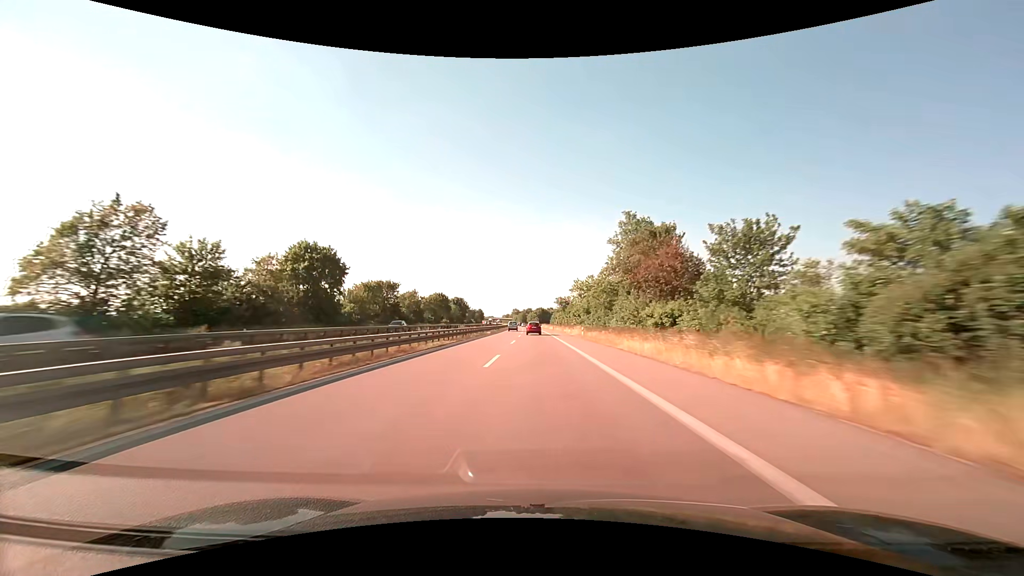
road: trunk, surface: asphalt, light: Day
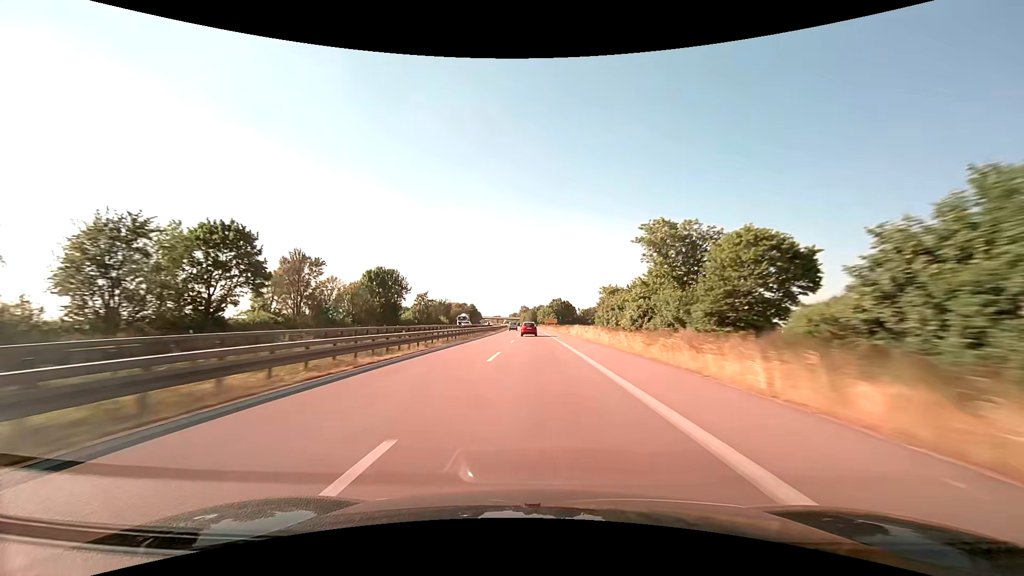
(-1.4, +104.9) m; -1°
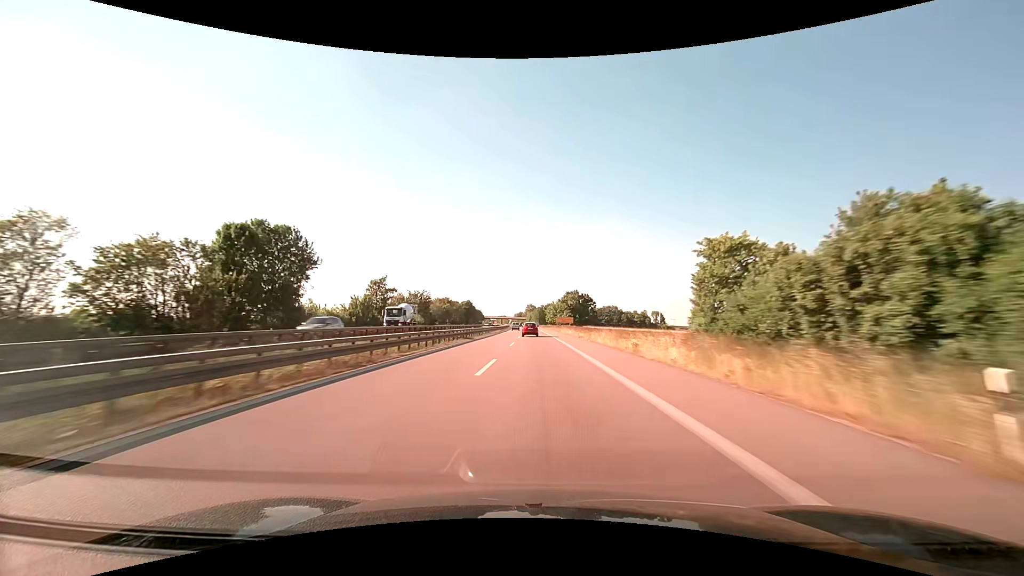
(-0.3, +40.7) m; -1°
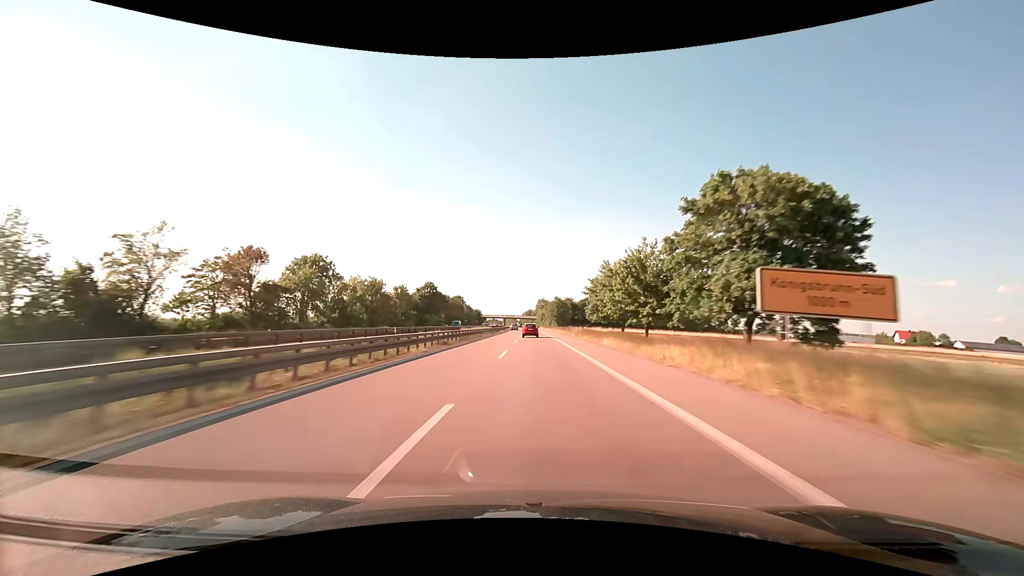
(-1.2, +100.4) m; -1°
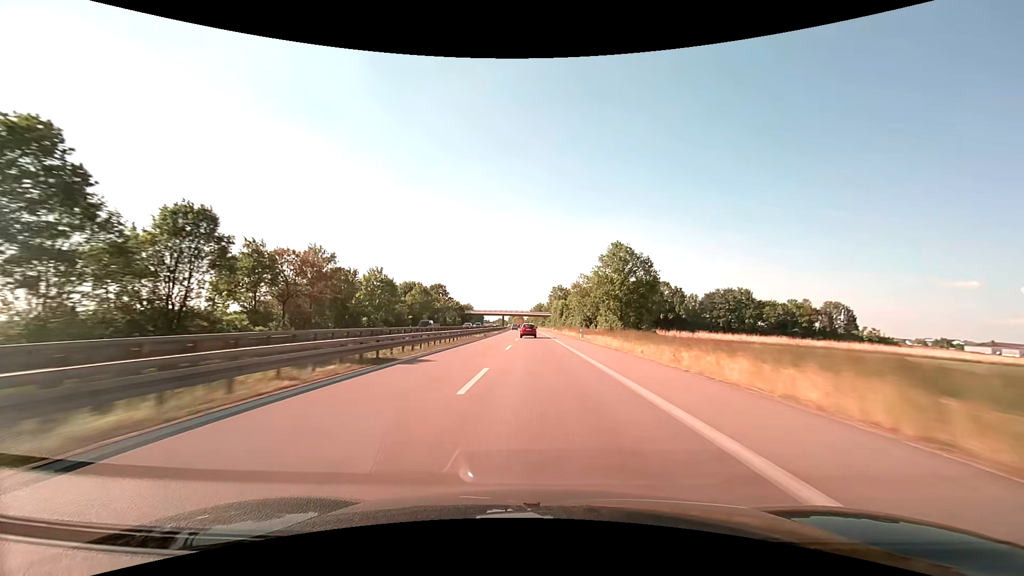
(-1.3, +100.8) m; -1°
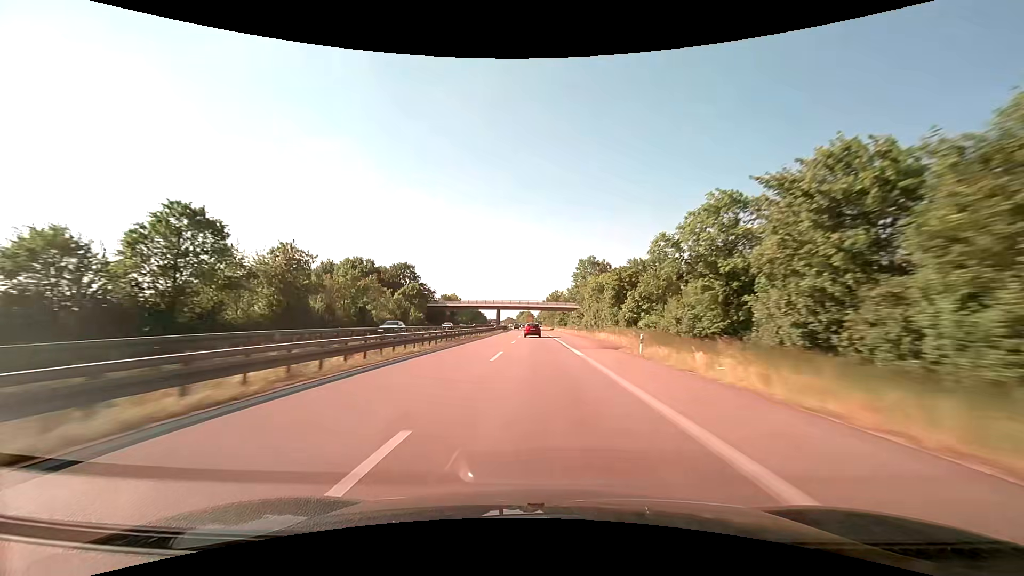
(-0.9, +81.3) m; -1°
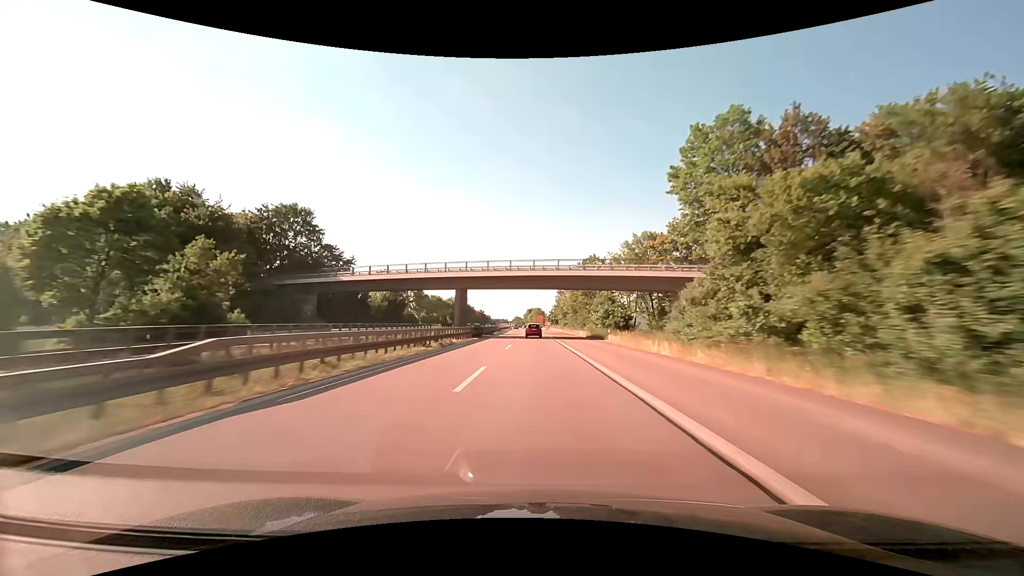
(-0.7, +80.2) m; -1°
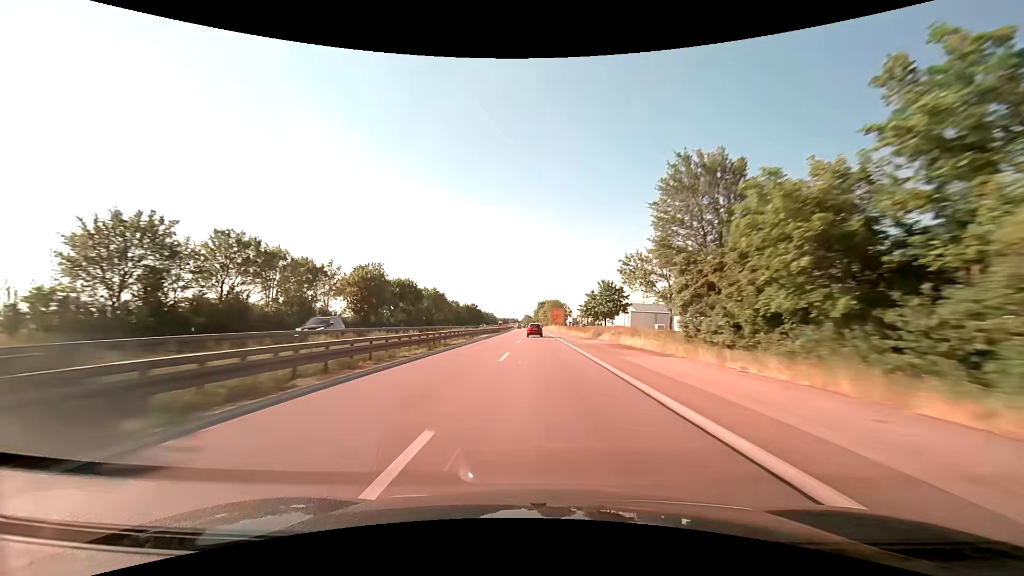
(-1.6, +99.6) m; -2°
(0, +10) (0, +20) (0, +30) (0, +40) (0, +50) (0, +60) (0, +70) (0, +80) (0, +90) (-1, +100) m
